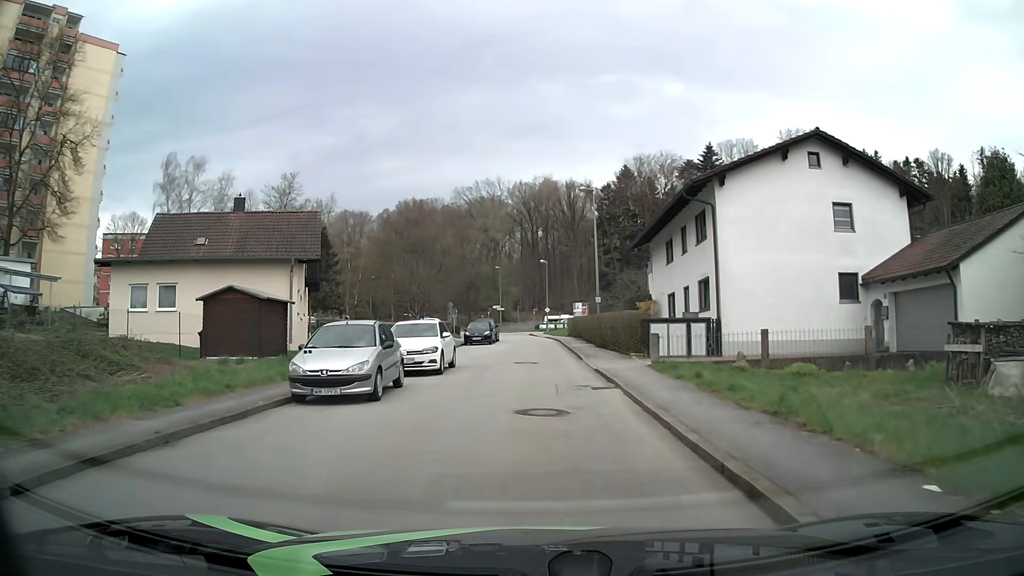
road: residential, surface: asphalt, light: Day
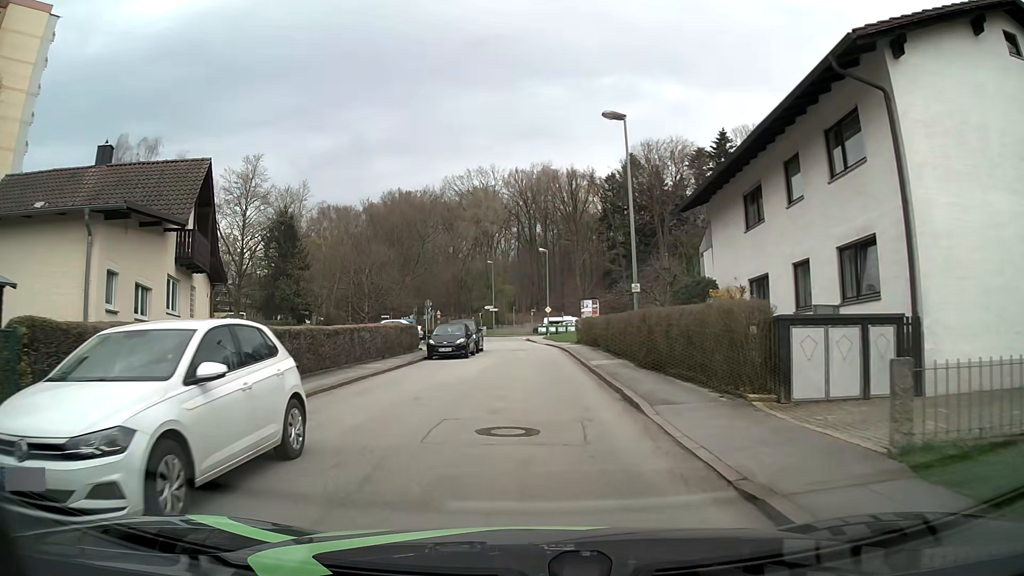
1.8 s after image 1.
(-0.1, +13.5) m; 0°
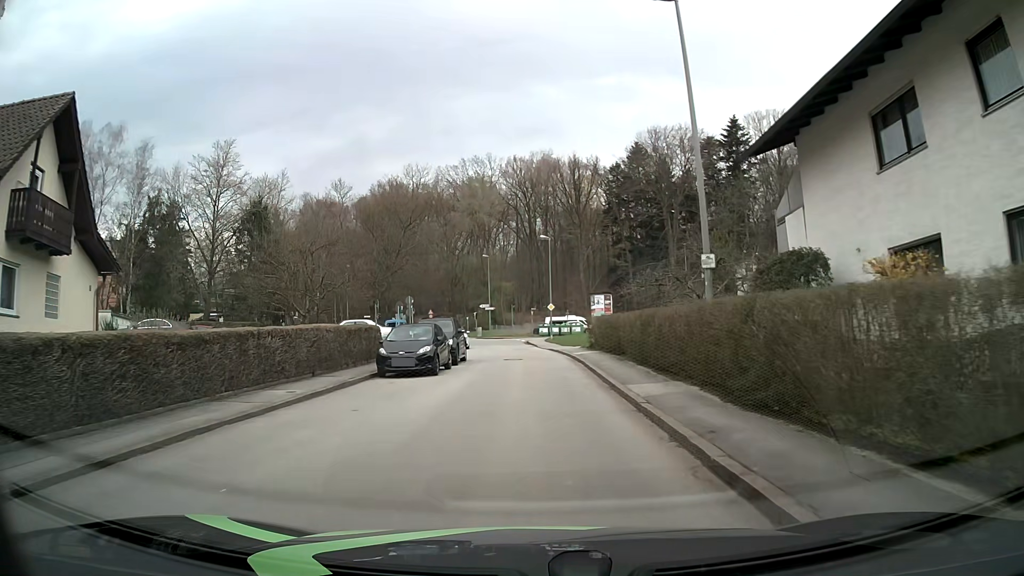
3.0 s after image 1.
(0.0, +9.0) m; +1°
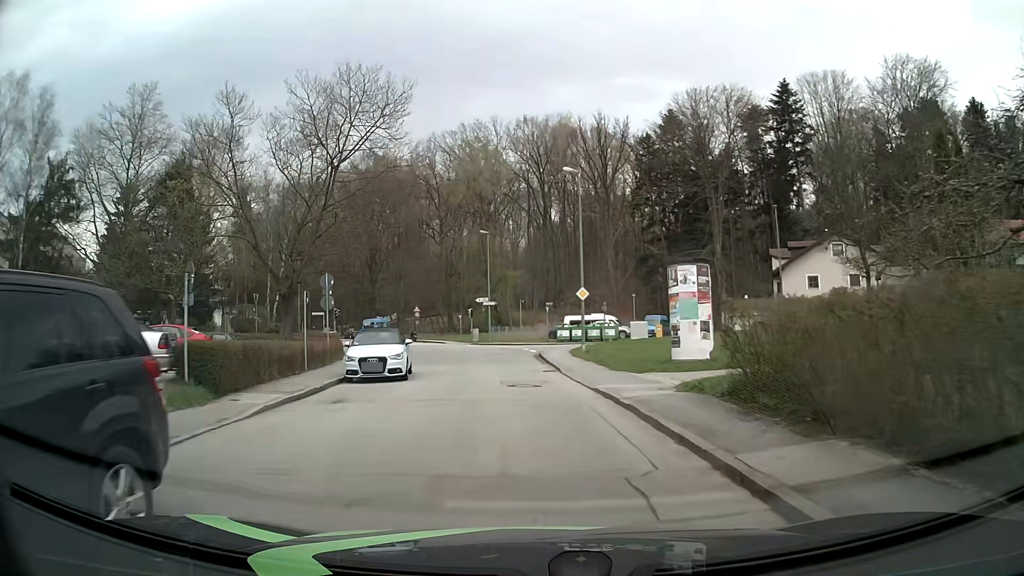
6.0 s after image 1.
(-0.3, +22.4) m; -2°
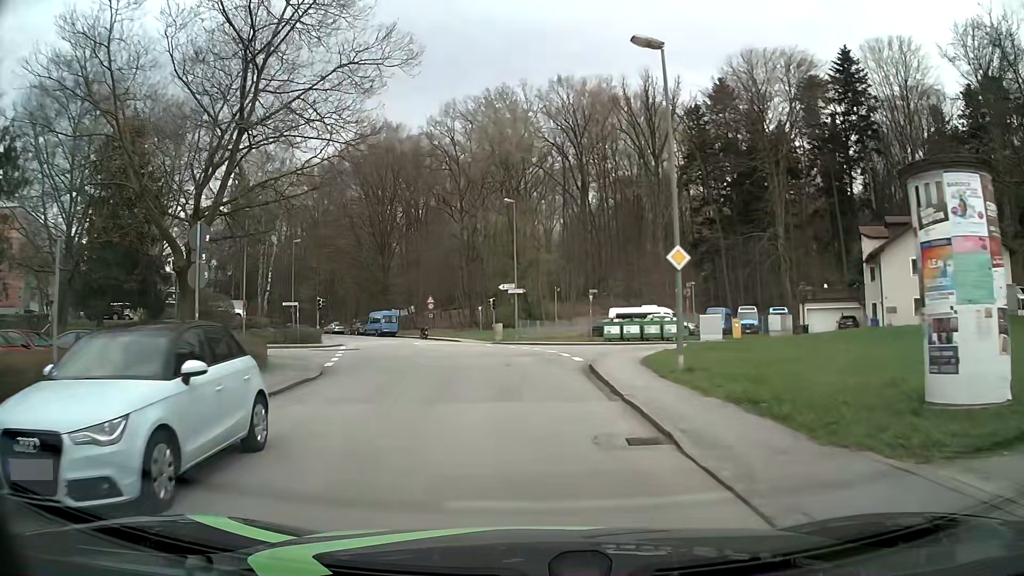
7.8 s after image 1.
(-0.3, +13.4) m; -3°
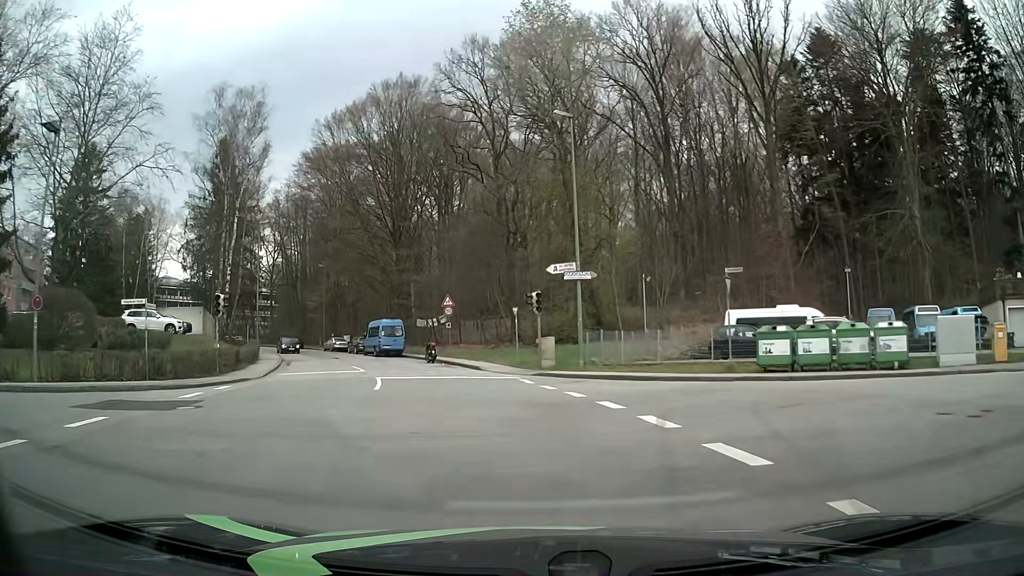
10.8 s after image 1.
(-0.4, +22.4) m; -3°
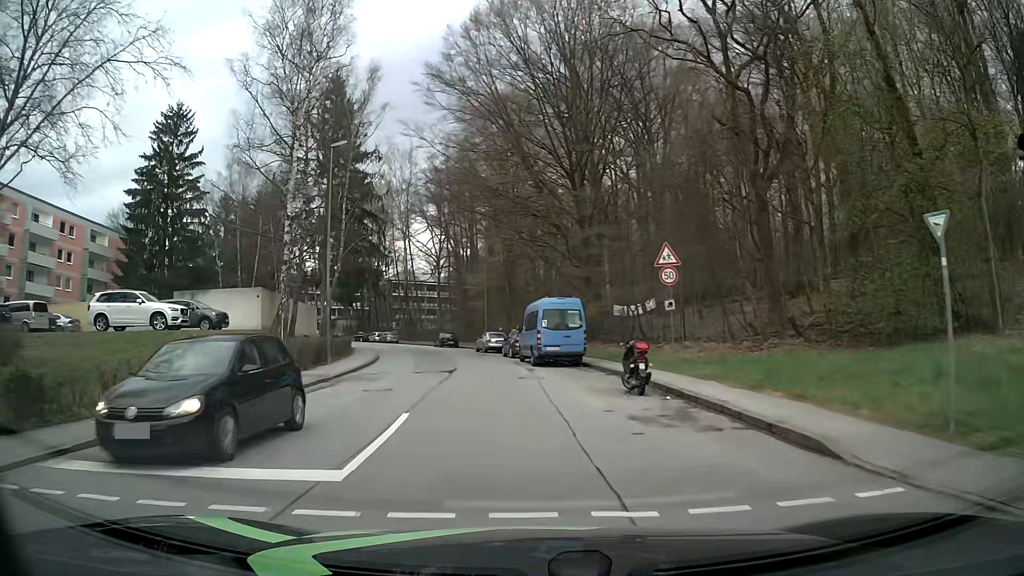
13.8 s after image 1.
(-3.3, +22.0) m; -18°
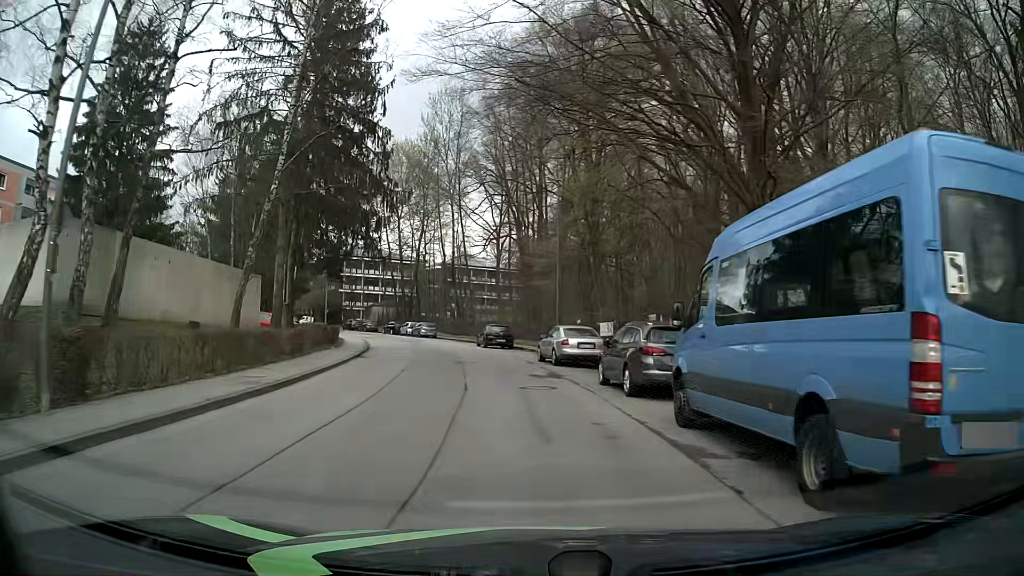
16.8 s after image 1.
(-1.5, +22.3) m; -5°
(0, +10) (-1, +20) (-3, +30) (-5, +40) (-8, +49) (-12, +58) (-16, +68) (-21, +76) (-26, +85) (-31, +93) m
